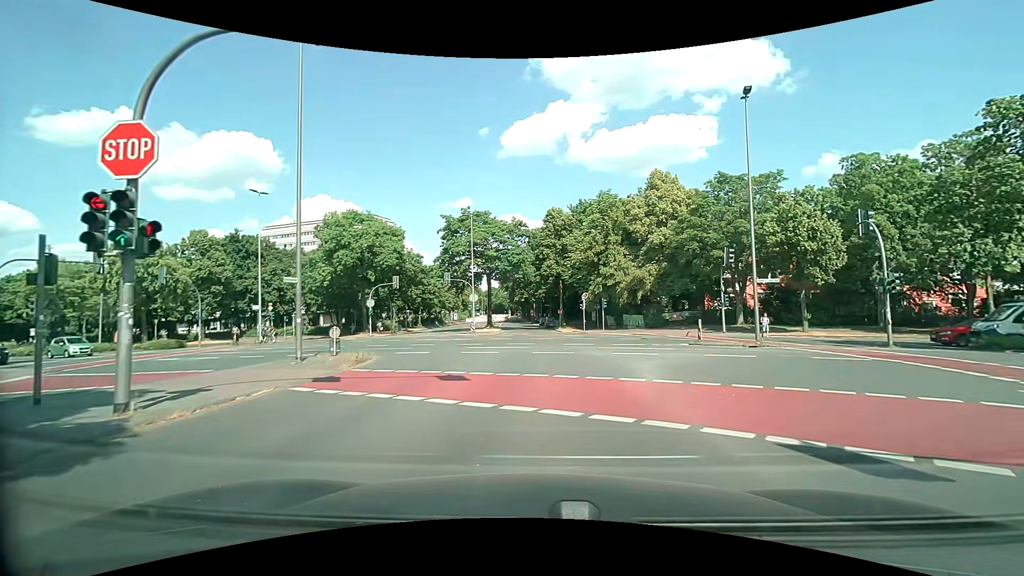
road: secondary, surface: asphalt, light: Day
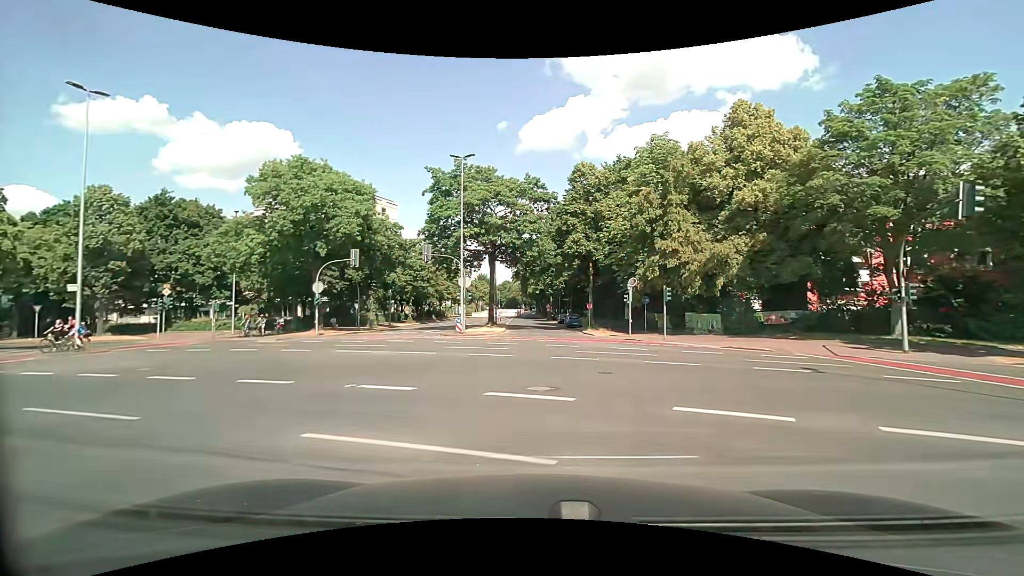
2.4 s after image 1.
(0.0, +18.3) m; -1°
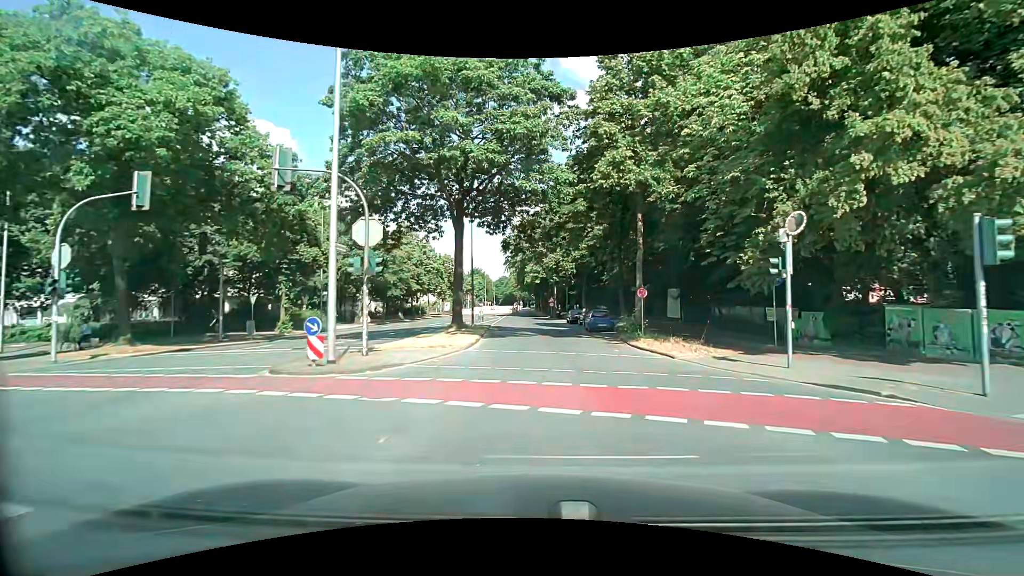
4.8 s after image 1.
(0.0, +22.0) m; 0°
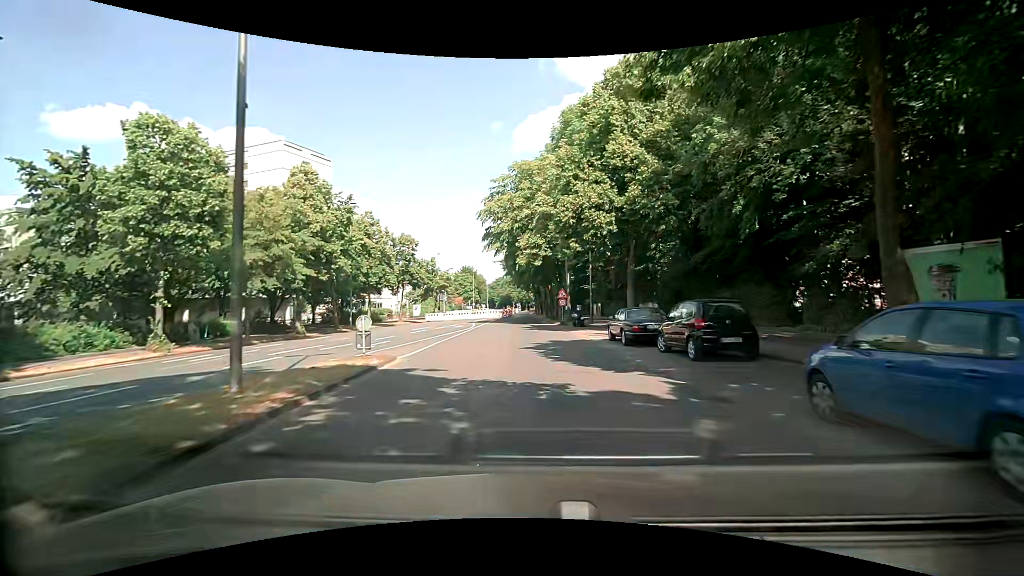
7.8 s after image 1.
(+0.1, +29.0) m; 0°
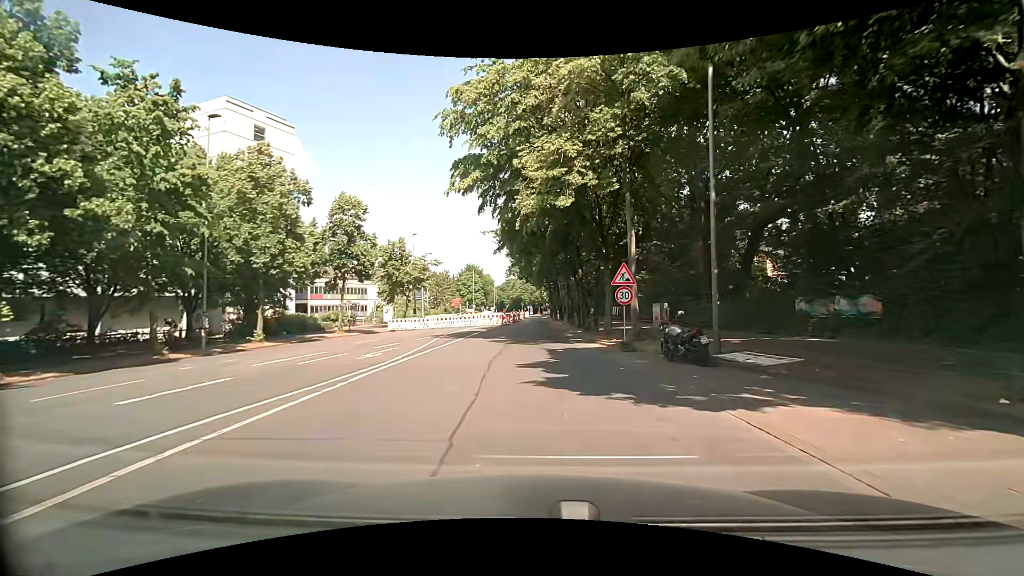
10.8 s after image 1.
(-0.4, +23.3) m; -1°
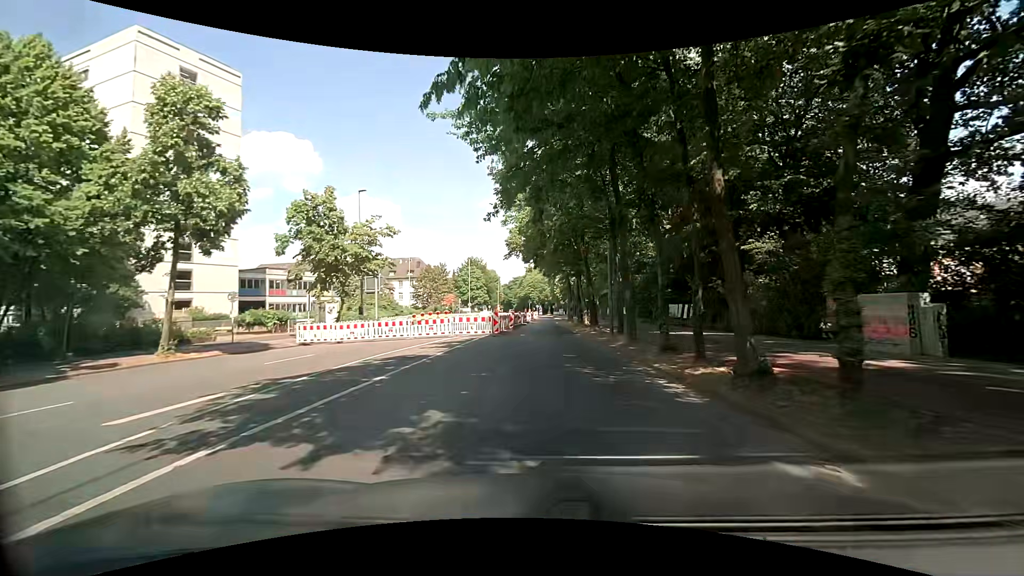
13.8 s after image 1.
(-0.3, +20.3) m; -2°
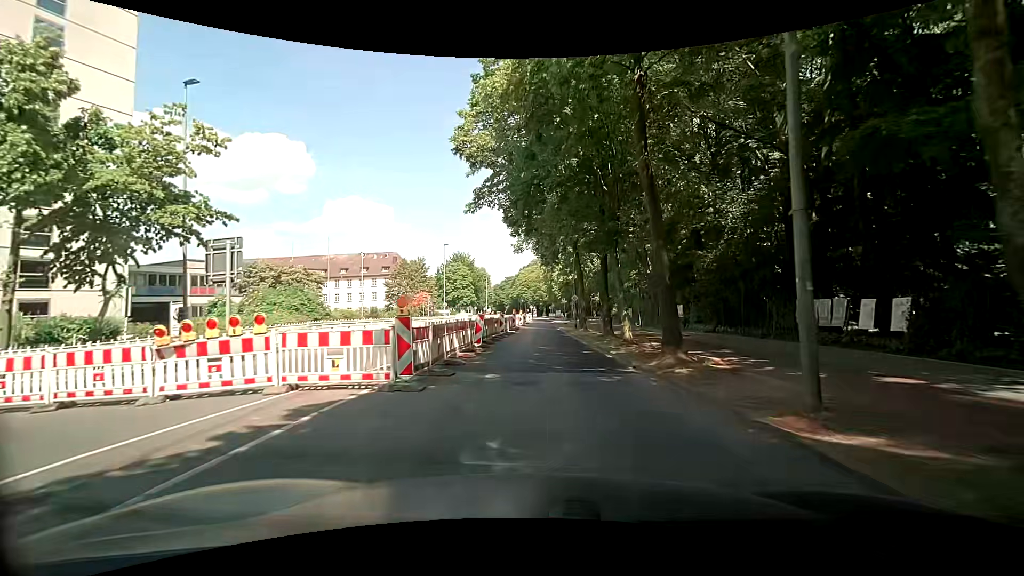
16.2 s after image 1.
(+0.5, +17.7) m; +2°
